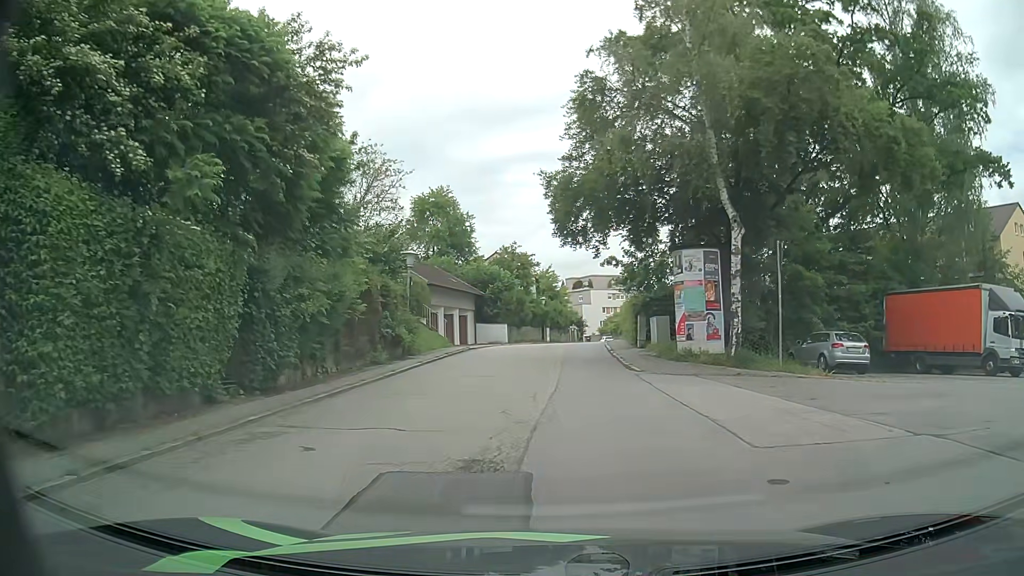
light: Day
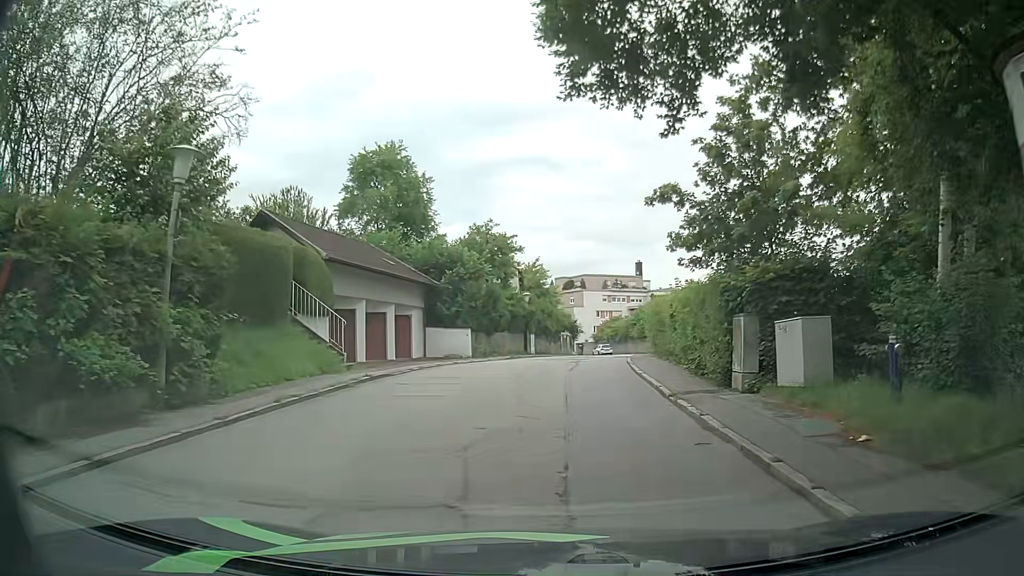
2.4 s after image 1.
(+0.4, +15.9) m; +2°
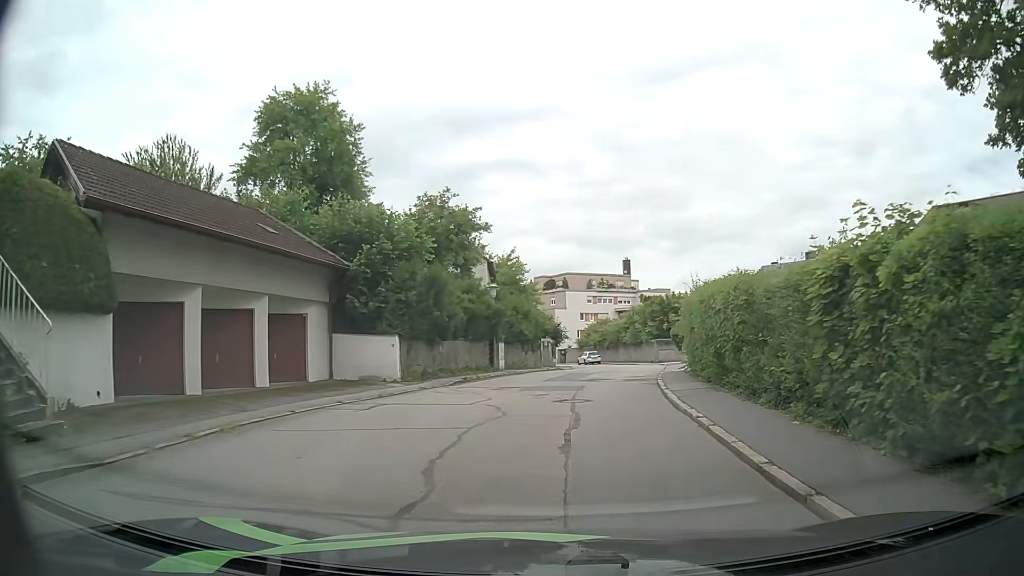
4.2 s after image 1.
(+0.1, +12.0) m; +1°
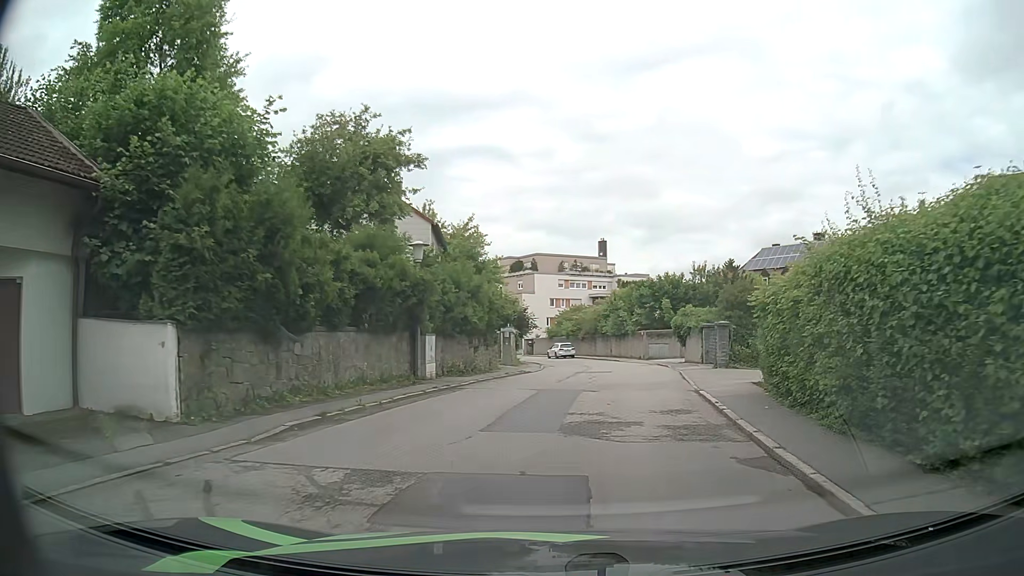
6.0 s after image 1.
(+0.3, +11.7) m; +4°
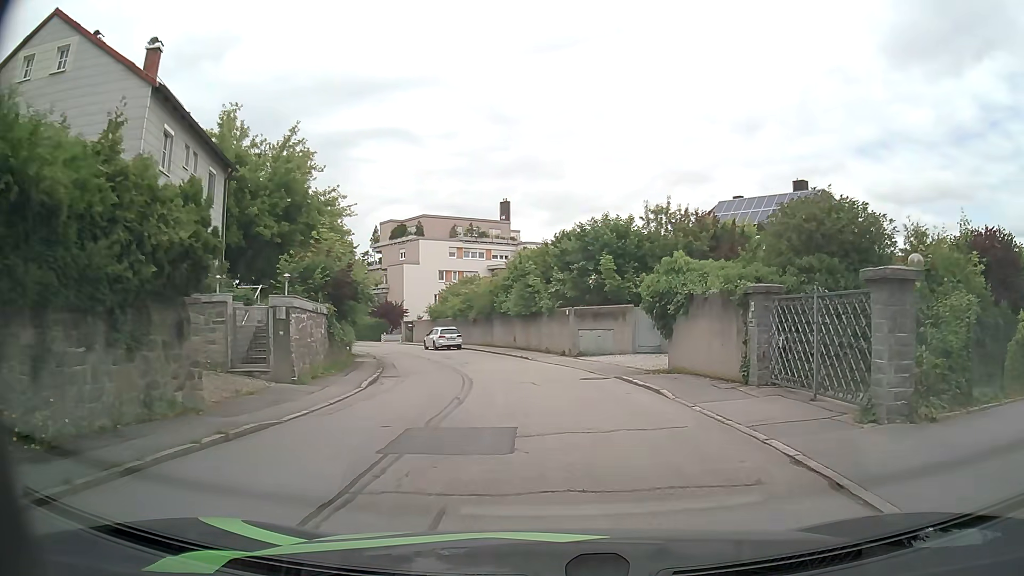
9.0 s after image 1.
(+1.4, +19.6) m; +8°
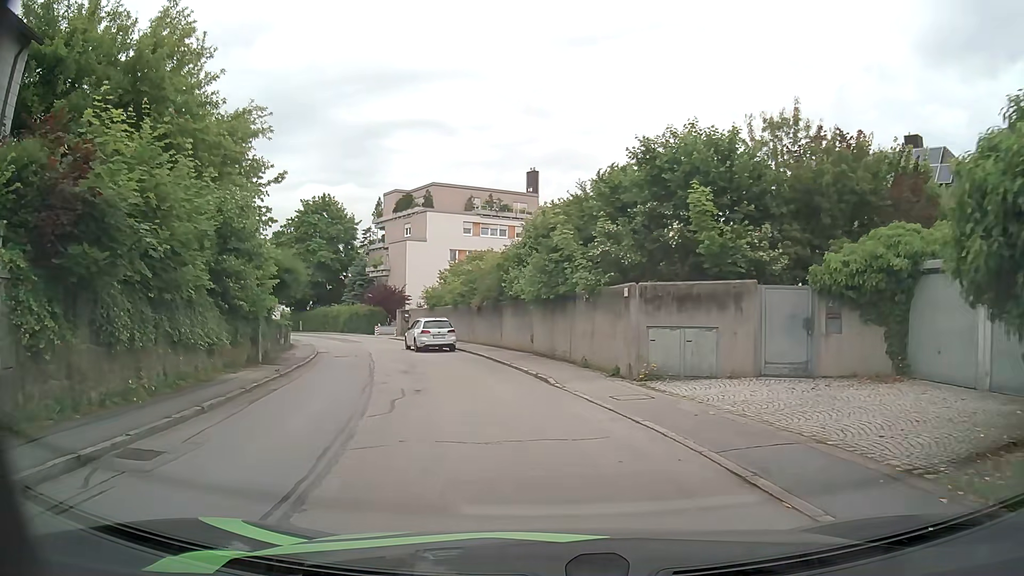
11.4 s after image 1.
(-0.1, +14.0) m; -3°
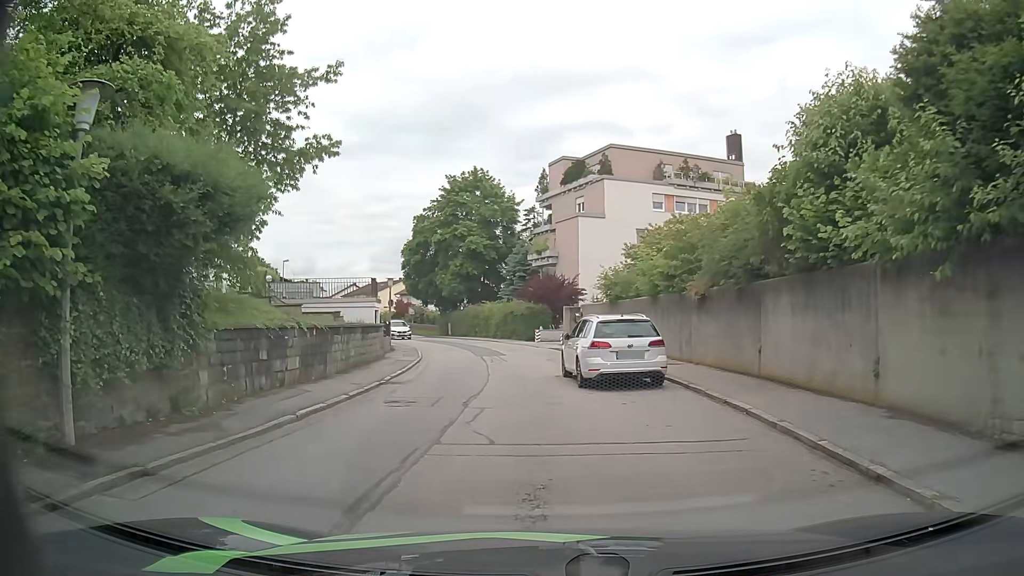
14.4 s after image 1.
(-2.1, +15.3) m; -15°
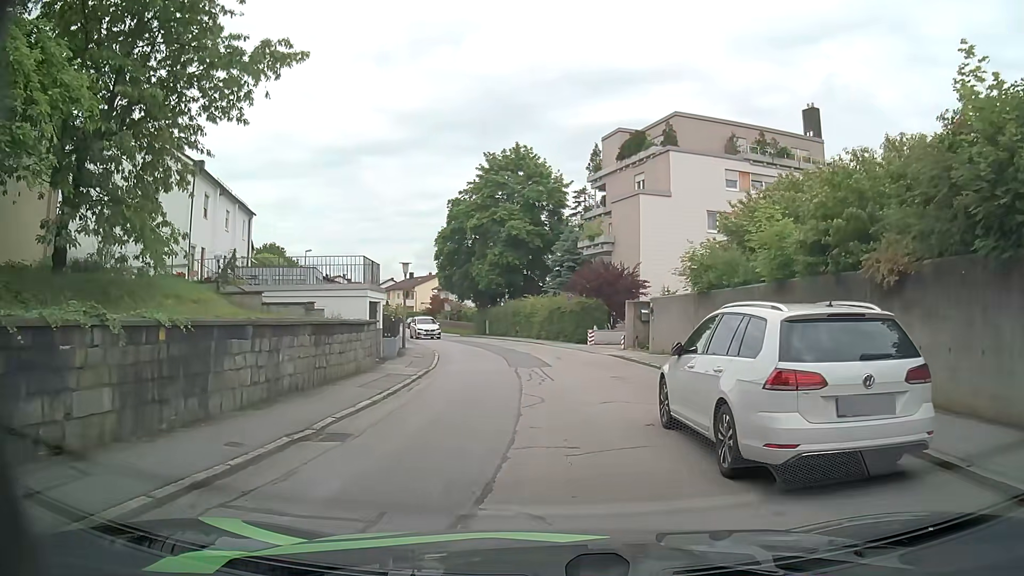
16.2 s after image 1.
(-0.4, +7.9) m; -5°
